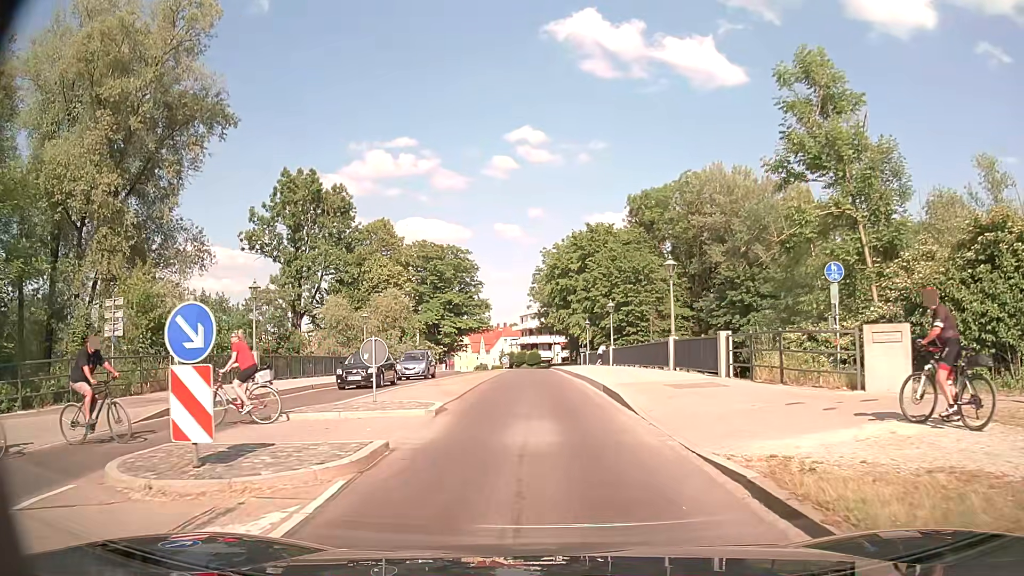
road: tertiary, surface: asphalt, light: Day
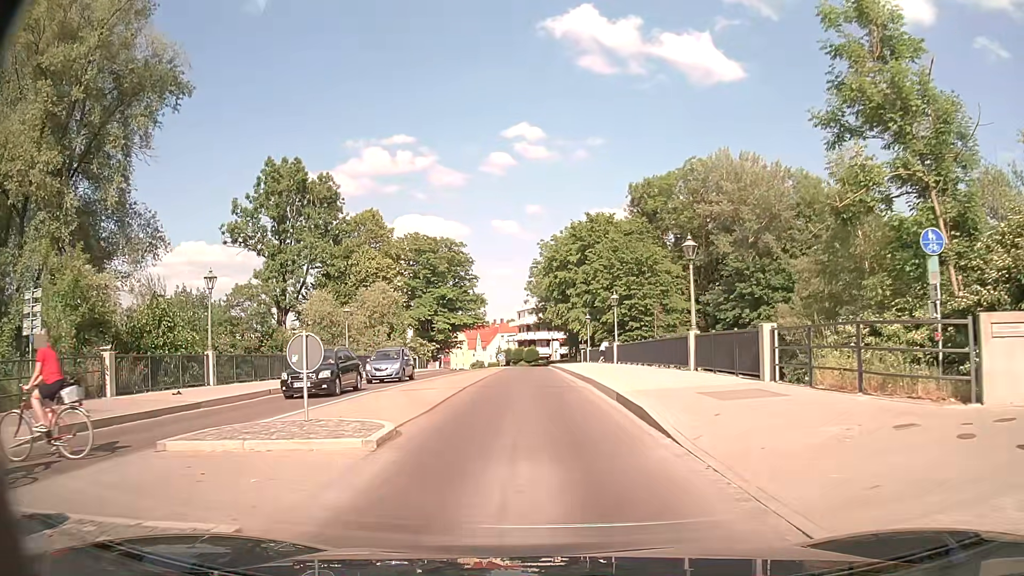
(0.0, +4.2) m; 0°
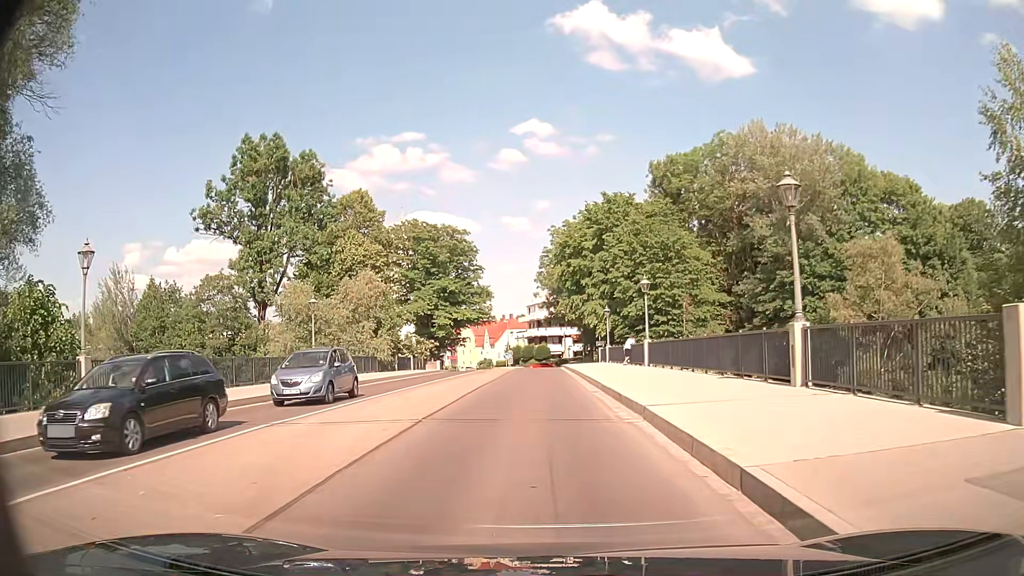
(0.0, +9.1) m; 0°
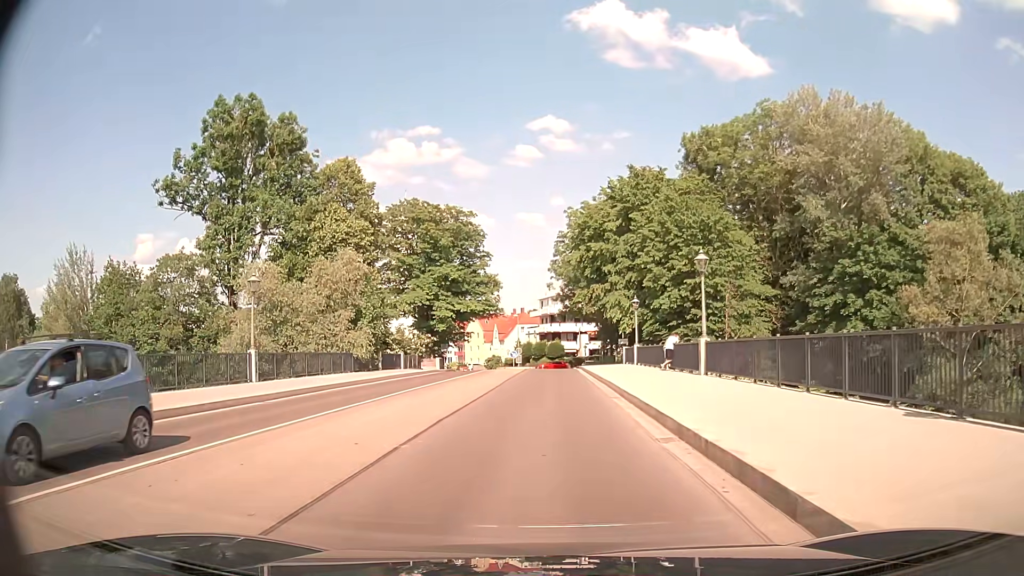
(-0.2, +9.9) m; -2°
